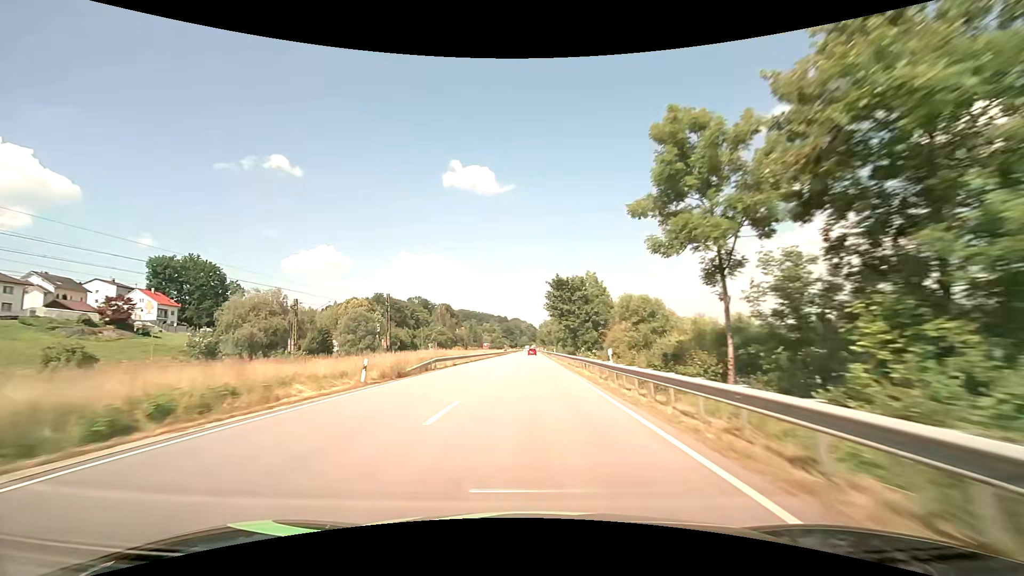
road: primary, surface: asphalt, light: Day
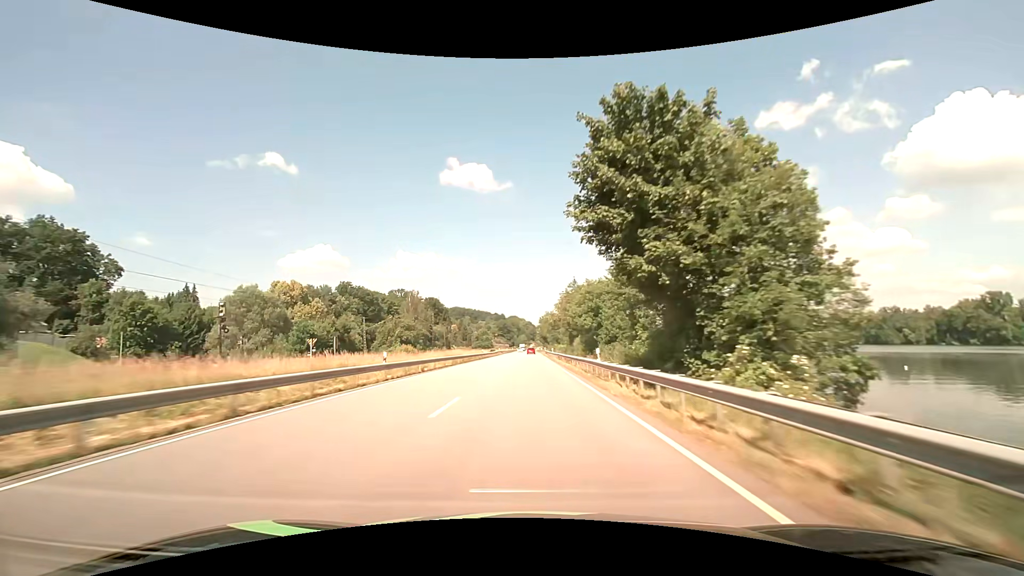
(-0.1, +47.4) m; 0°
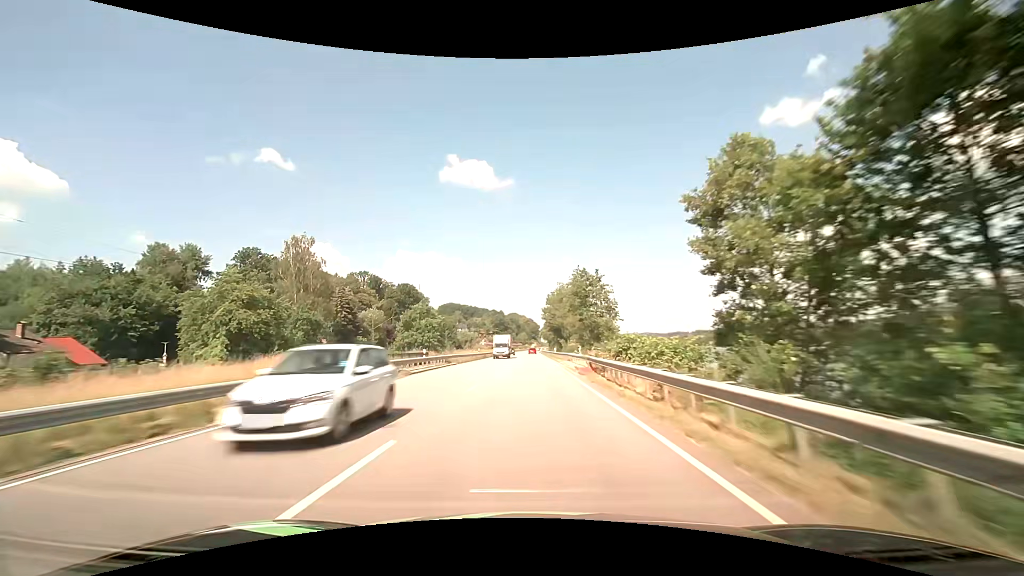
(-0.3, +79.0) m; 0°
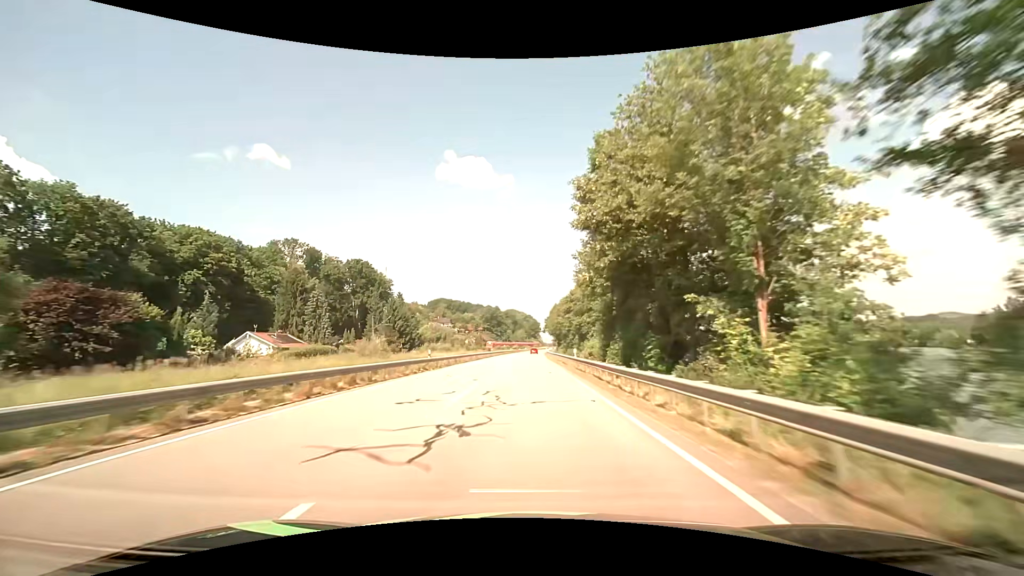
(-0.4, +79.0) m; 0°
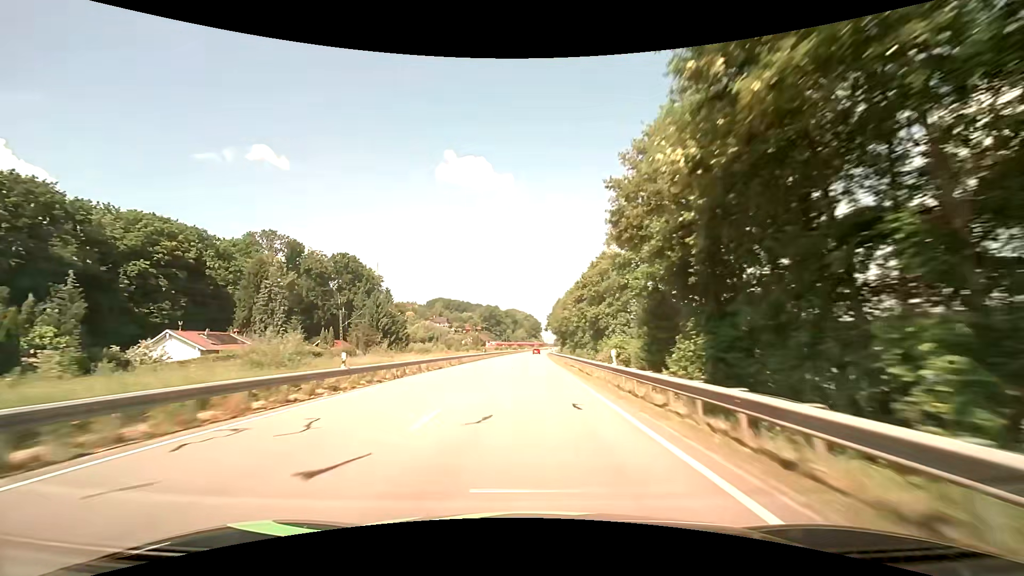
(0.0, +15.8) m; 0°
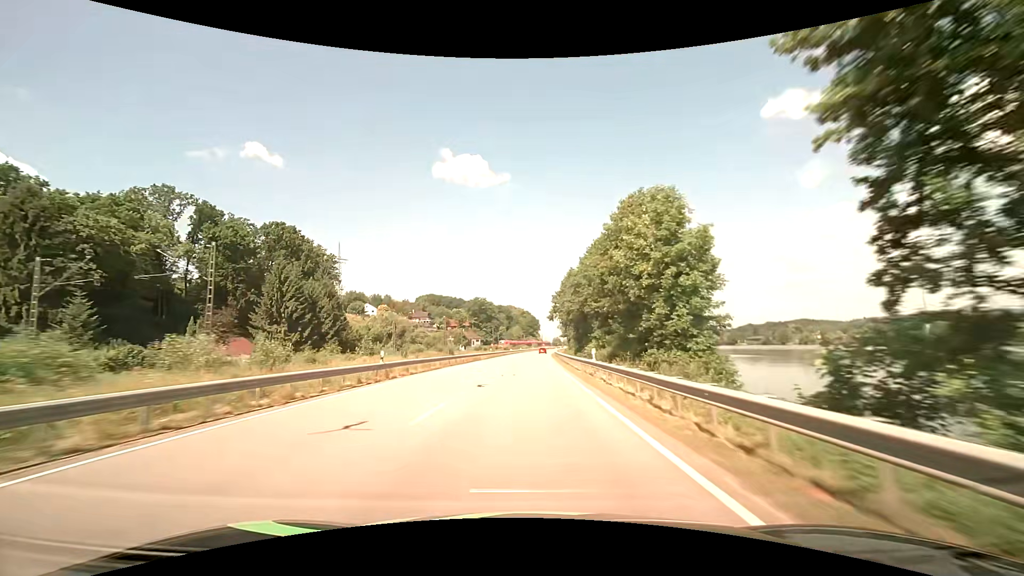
(-0.3, +47.4) m; 0°
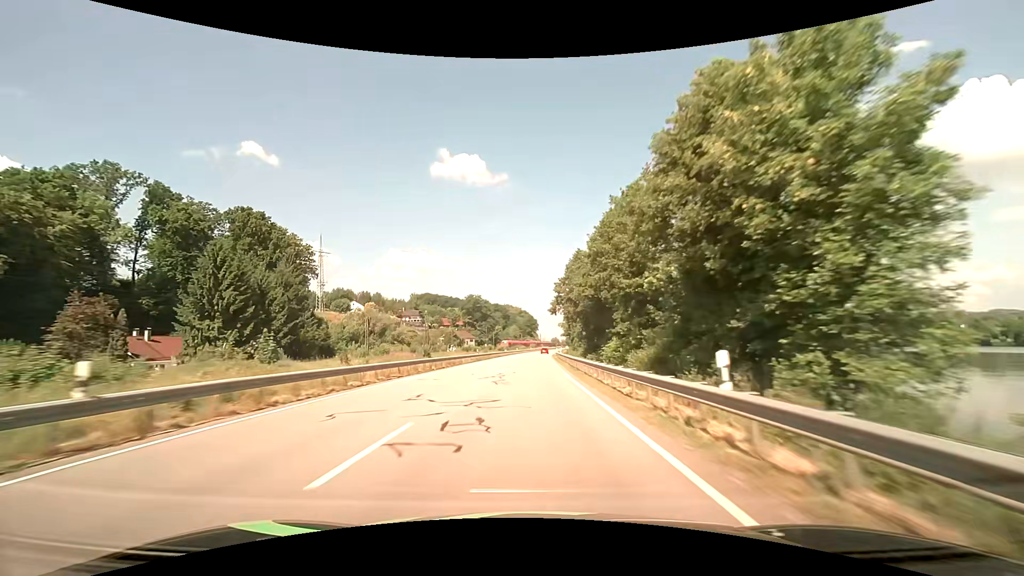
(0.0, +15.8) m; 0°
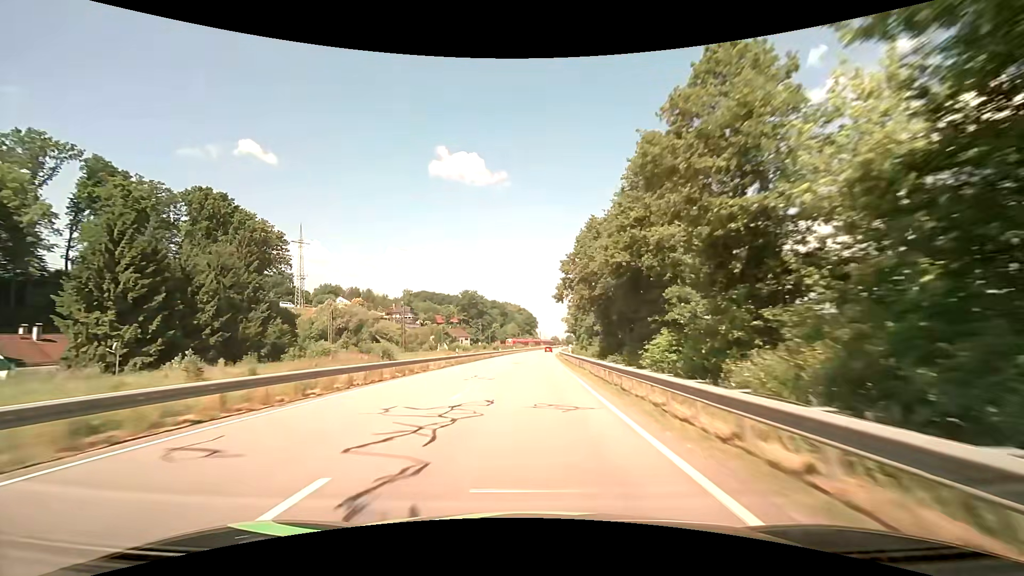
(0.0, +15.8) m; 0°
(0, +10) (0, +20) (0, +30) (0, +40) (0, +50) (+1, +60) (+1, +70) (+1, +80) (+2, +90) (+2, +100) m
